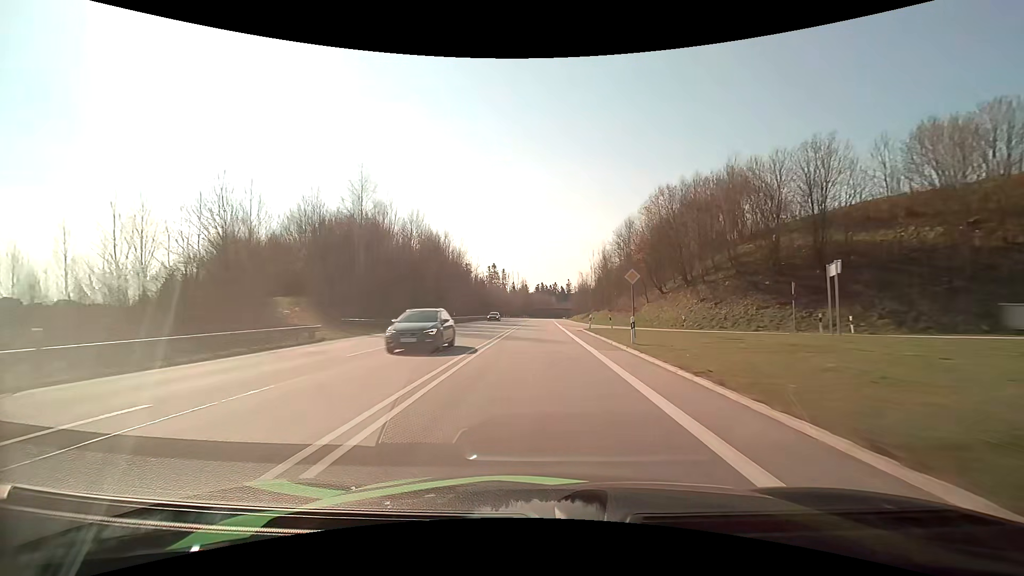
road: primary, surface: asphalt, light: Day
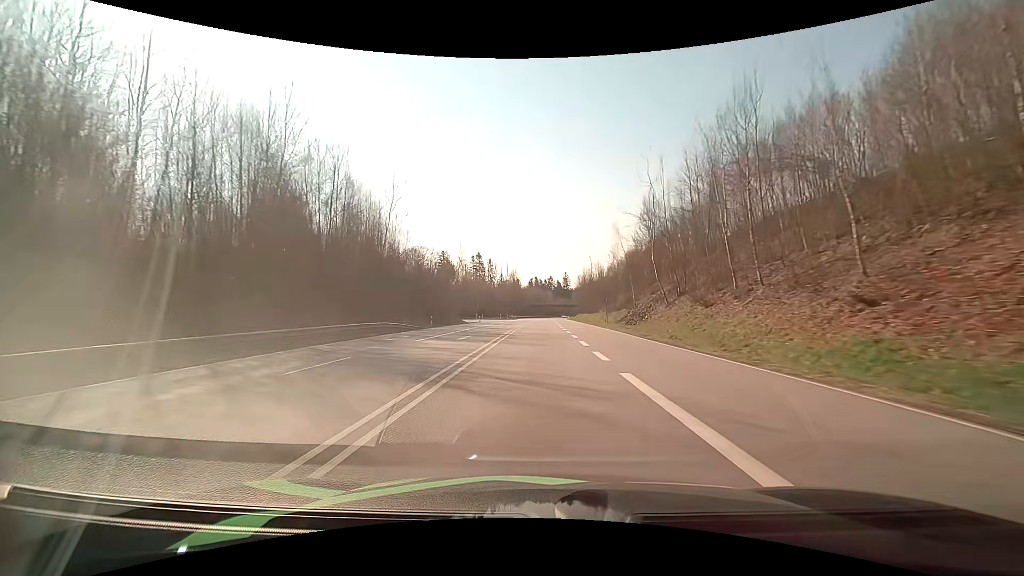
(+0.5, +63.2) m; +1°
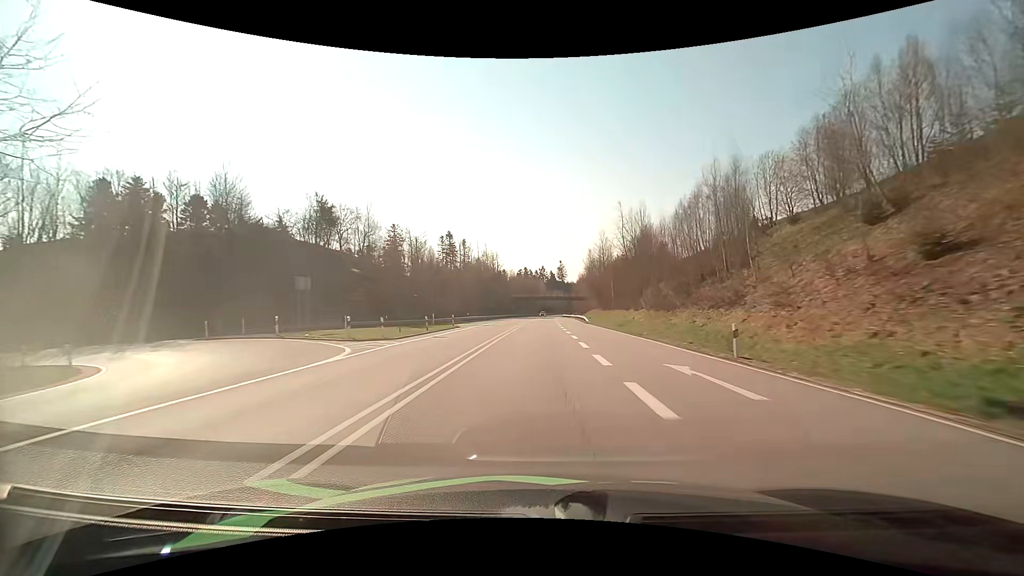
(+1.0, +79.7) m; +1°
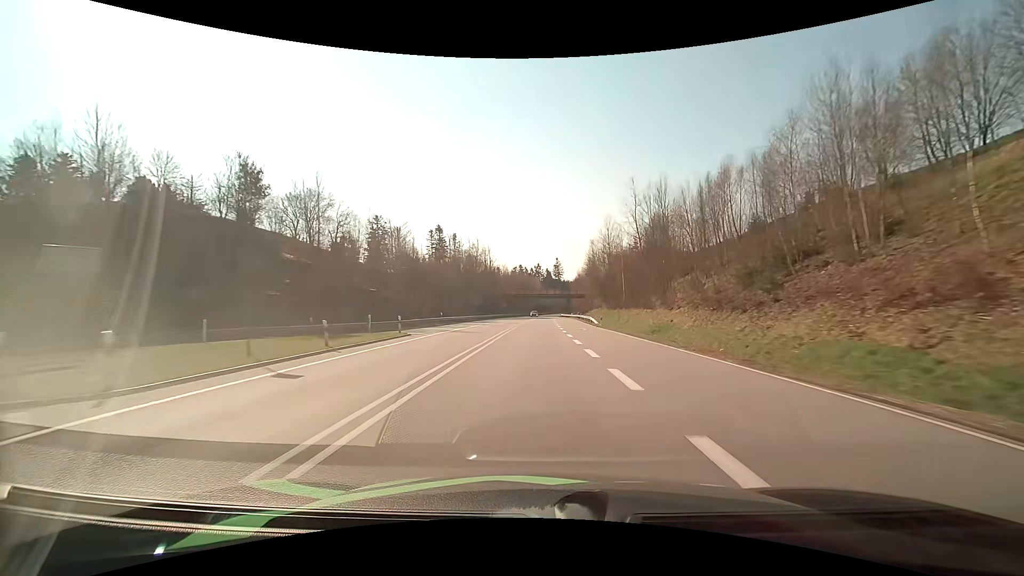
(0.0, +16.0) m; 0°
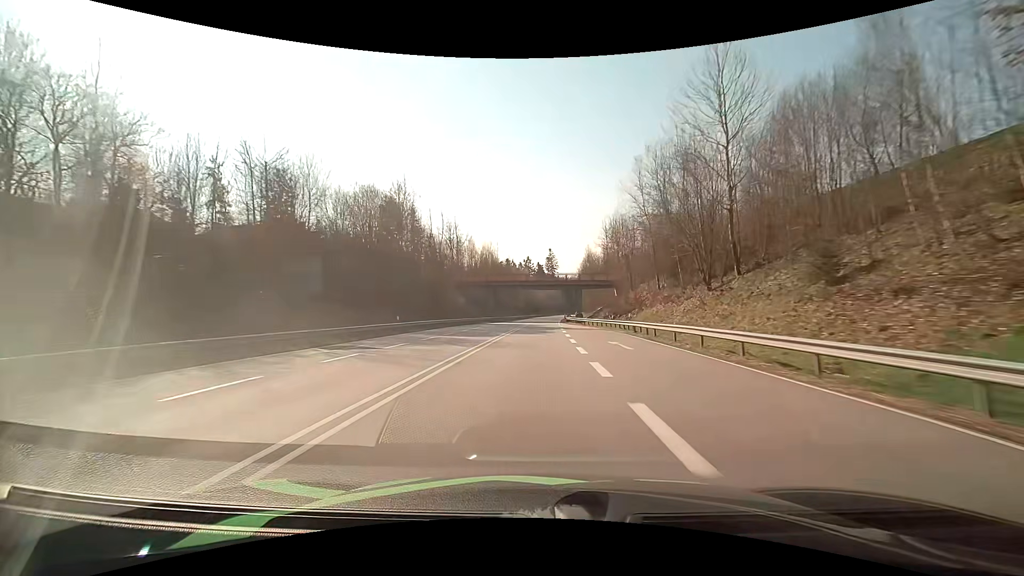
(+0.6, +64.1) m; +1°
(0, +10) (0, +20) (0, +30) (0, +40) (0, +50) (+1, +60) (+1, +70) (+1, +80) (+1, +90) (+2, +100) m
